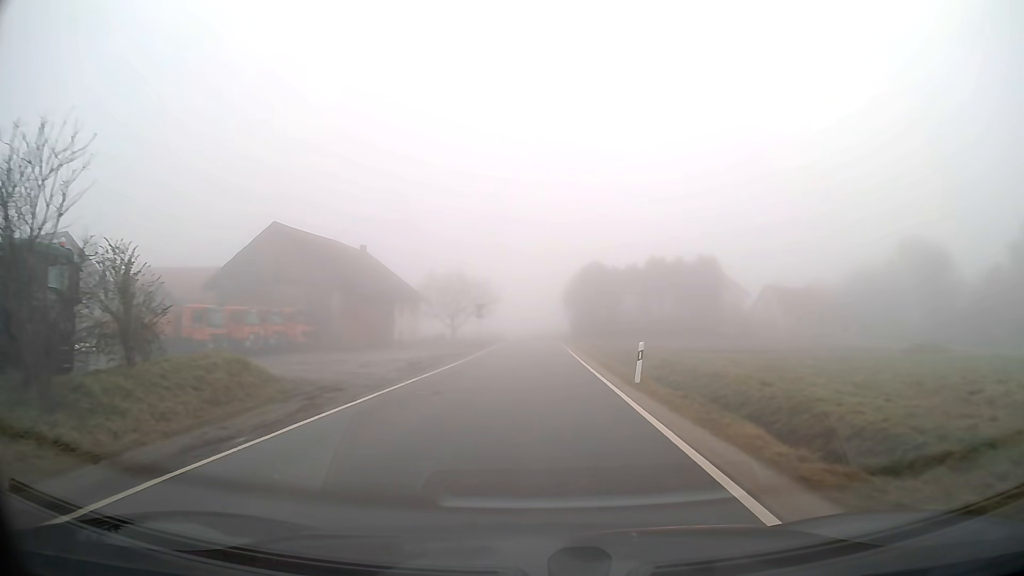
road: tertiary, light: Day
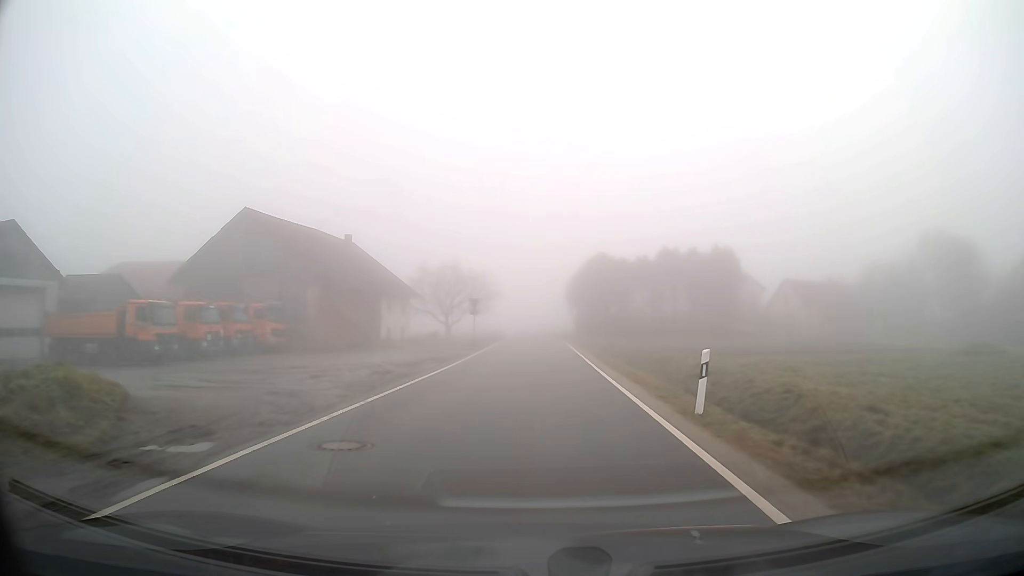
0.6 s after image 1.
(0.0, +6.1) m; 0°
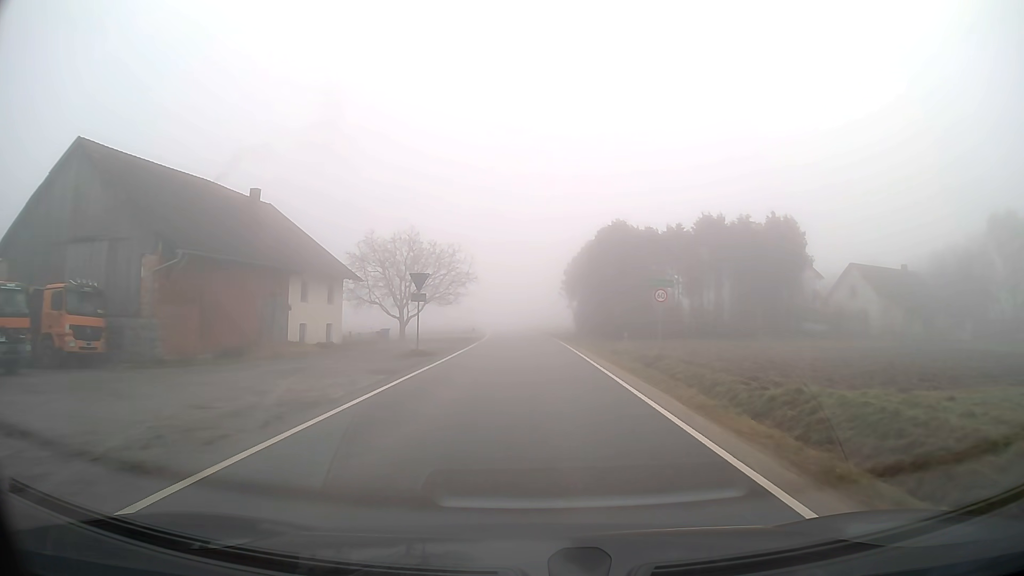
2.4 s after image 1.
(+0.1, +20.0) m; +1°
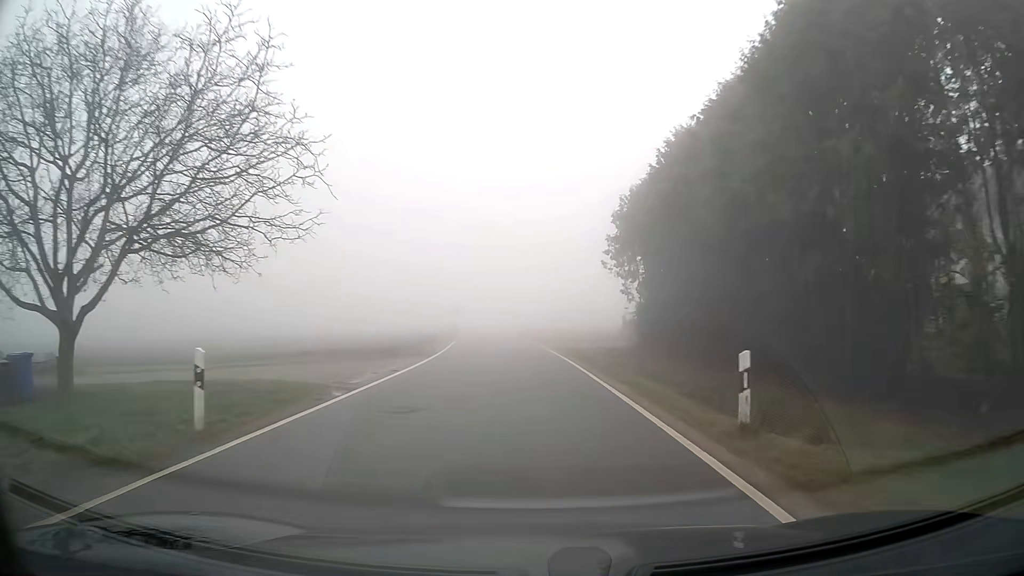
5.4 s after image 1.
(-0.1, +38.6) m; -2°
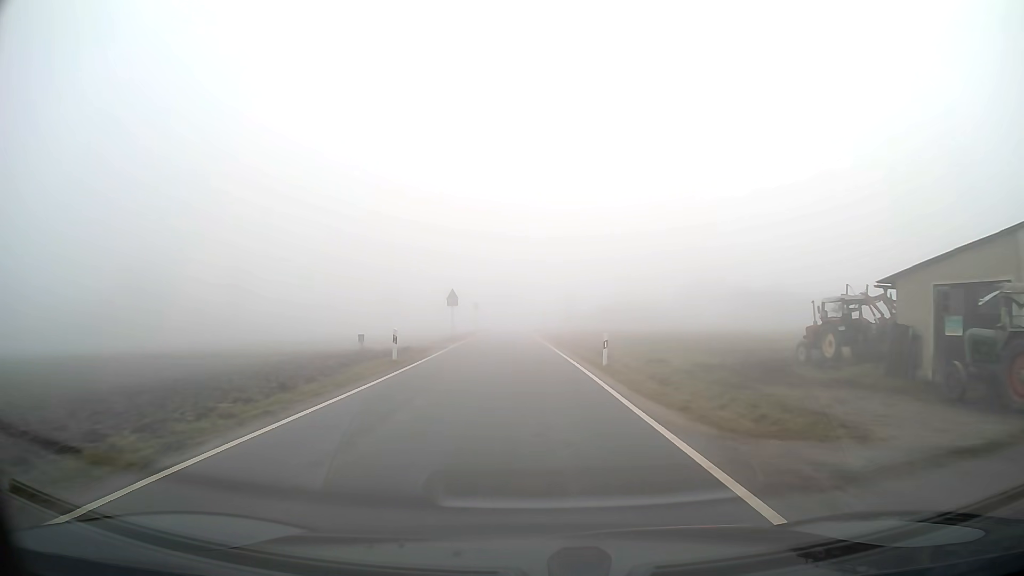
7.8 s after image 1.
(-0.9, +33.4) m; -3°
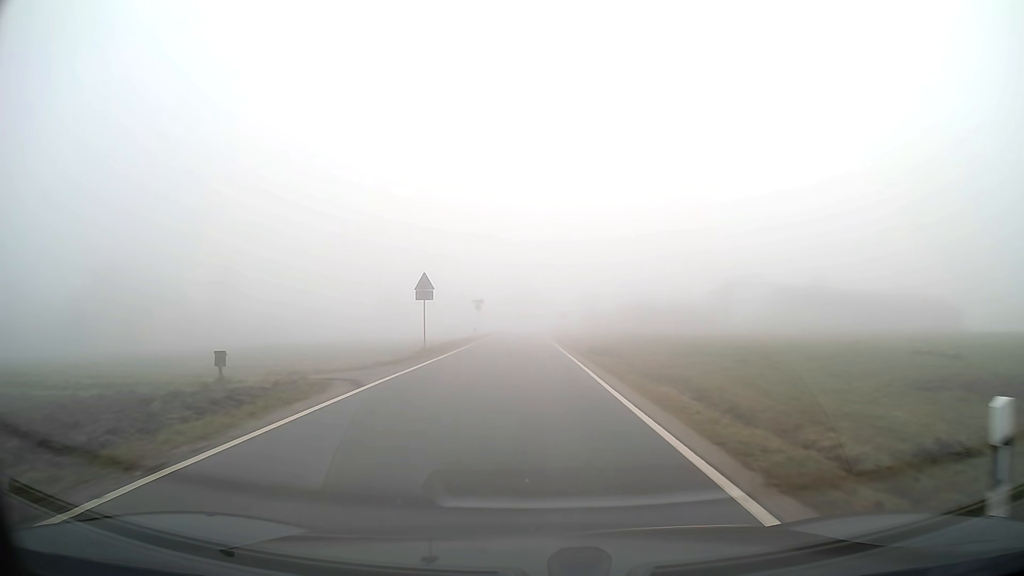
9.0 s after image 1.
(-0.2, +17.2) m; -1°
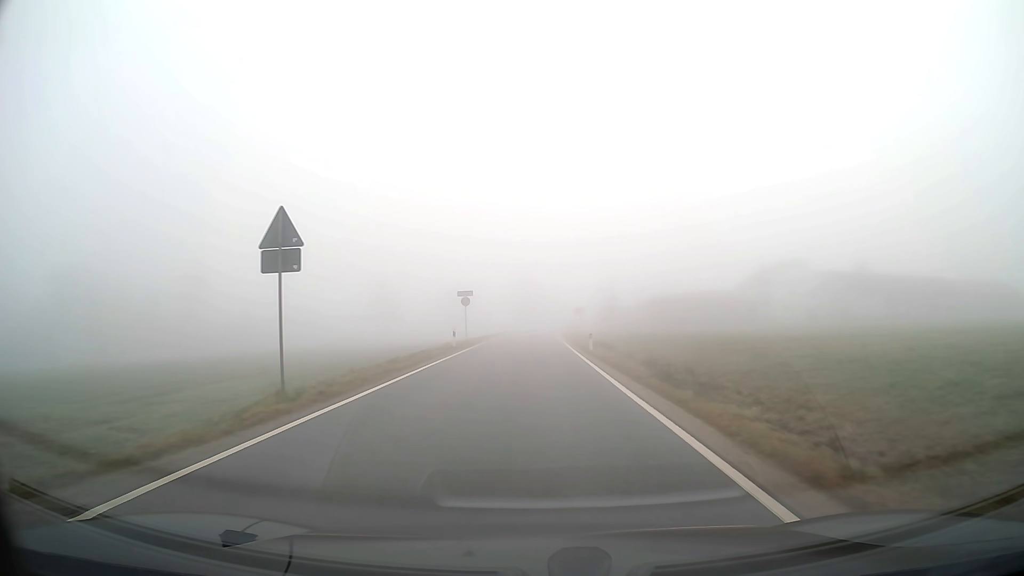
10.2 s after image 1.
(-0.1, +17.3) m; 0°
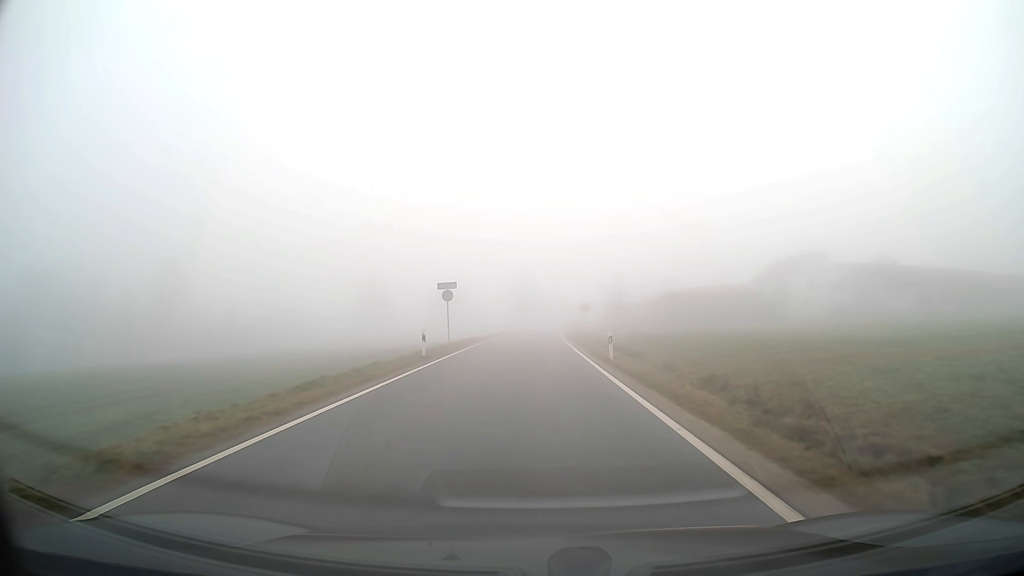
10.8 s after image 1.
(0.0, +8.6) m; 0°
(0, +10) (0, +20) (0, +30) (0, +40) (+1, +50) (+1, +60) (+1, +70) (+2, +80) (+2, +90) (+3, +100) m
